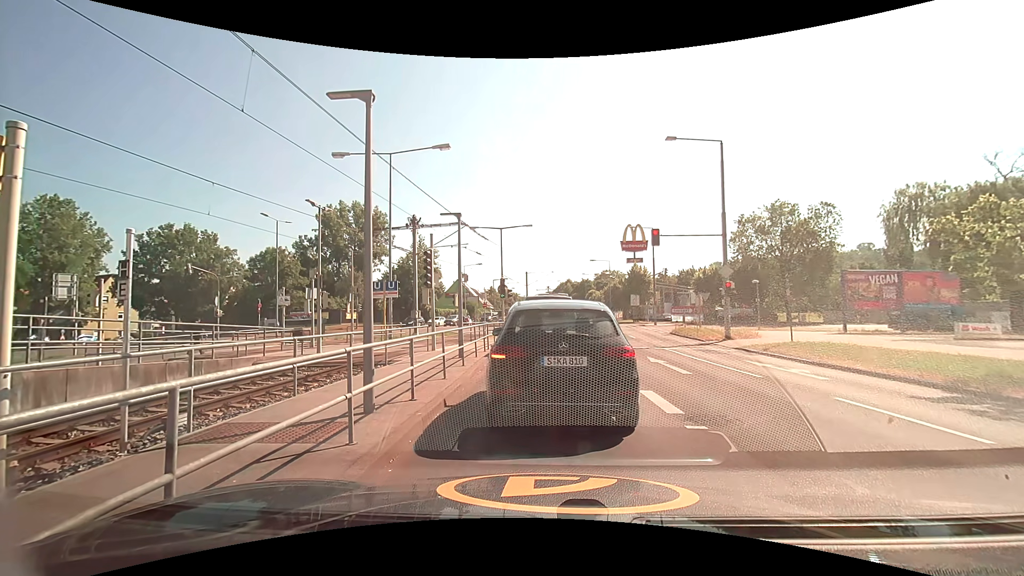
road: secondary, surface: asphalt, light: Day
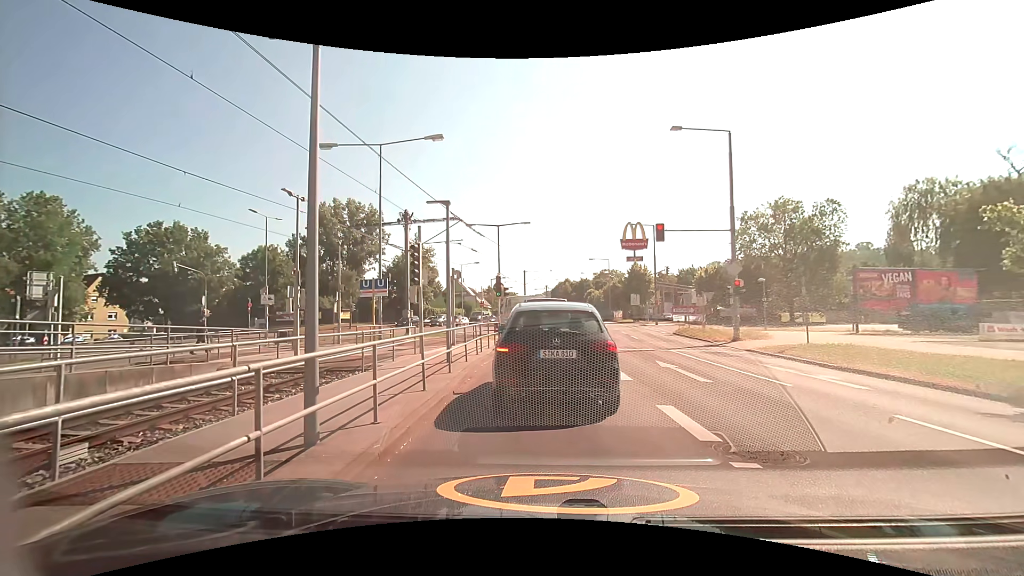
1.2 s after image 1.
(0.0, +1.7) m; 0°
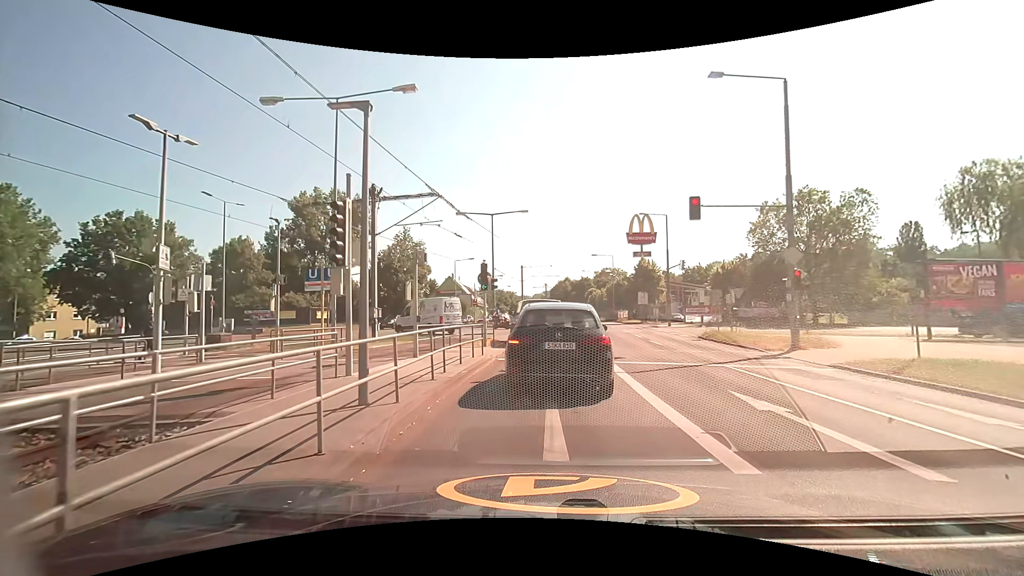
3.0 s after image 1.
(+0.1, +6.4) m; +2°
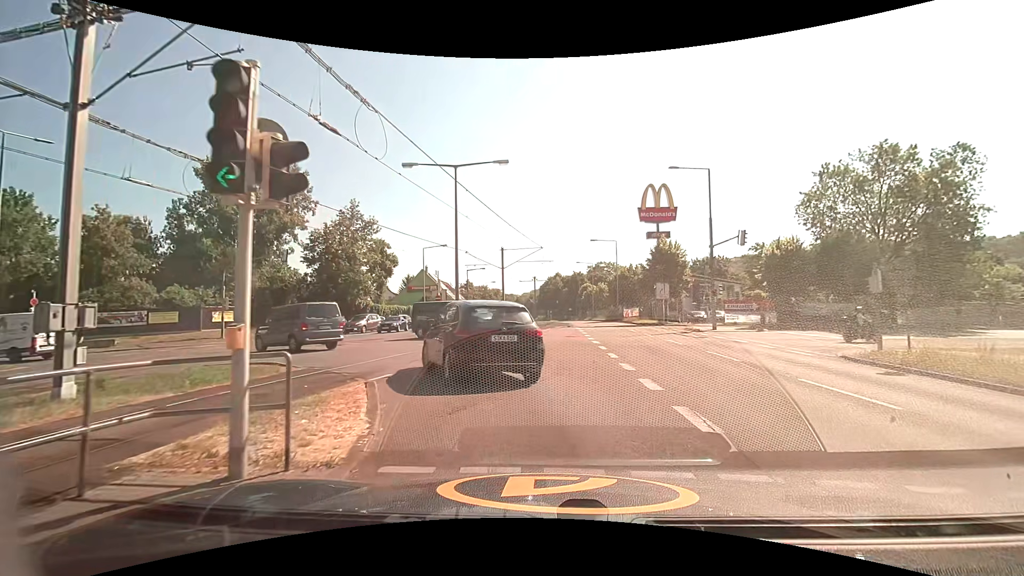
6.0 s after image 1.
(-0.2, +16.2) m; 0°
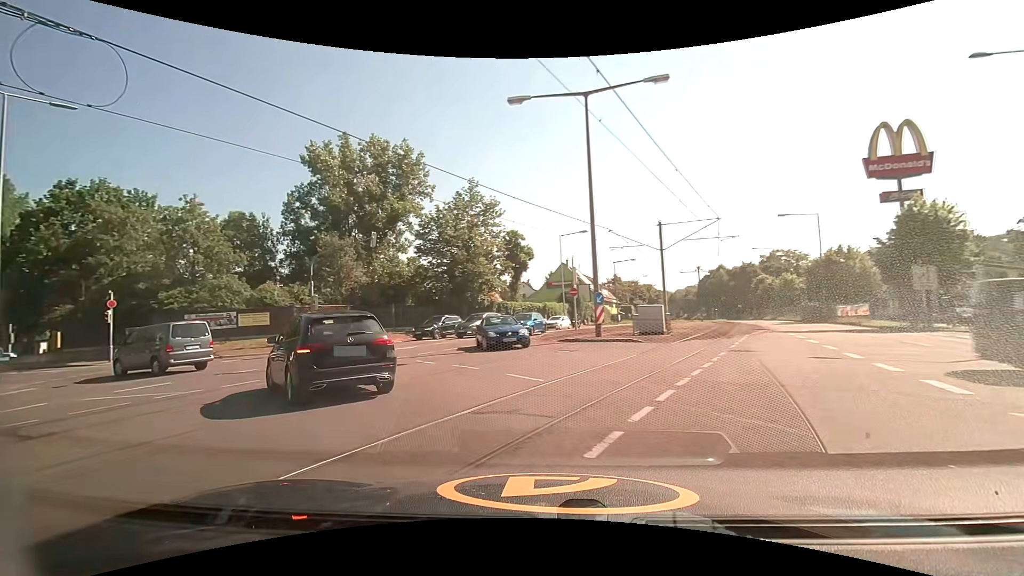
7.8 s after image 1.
(-0.8, +11.3) m; -15°
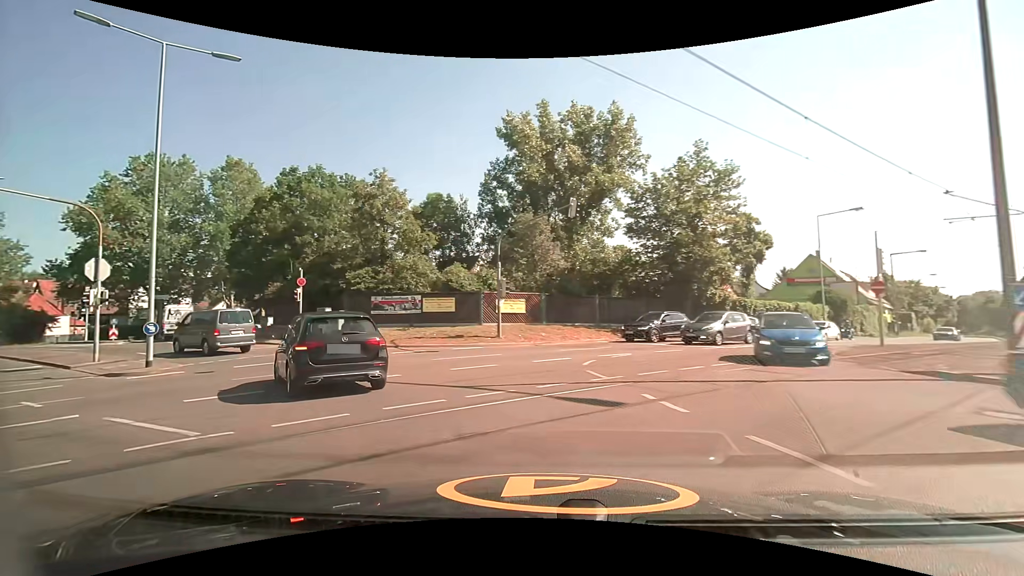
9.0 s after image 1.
(-1.7, +7.7) m; -25°
